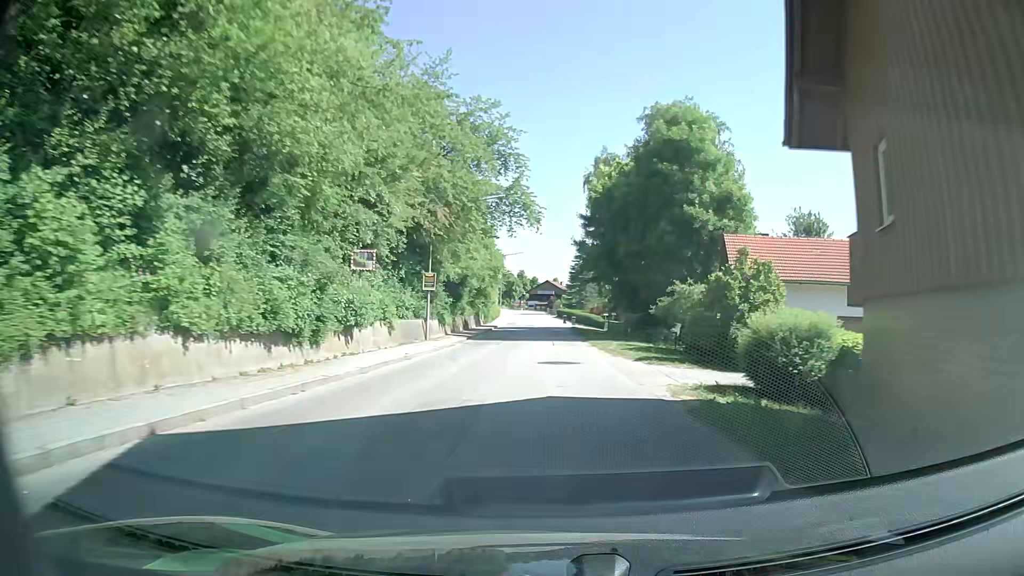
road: secondary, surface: asphalt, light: Day
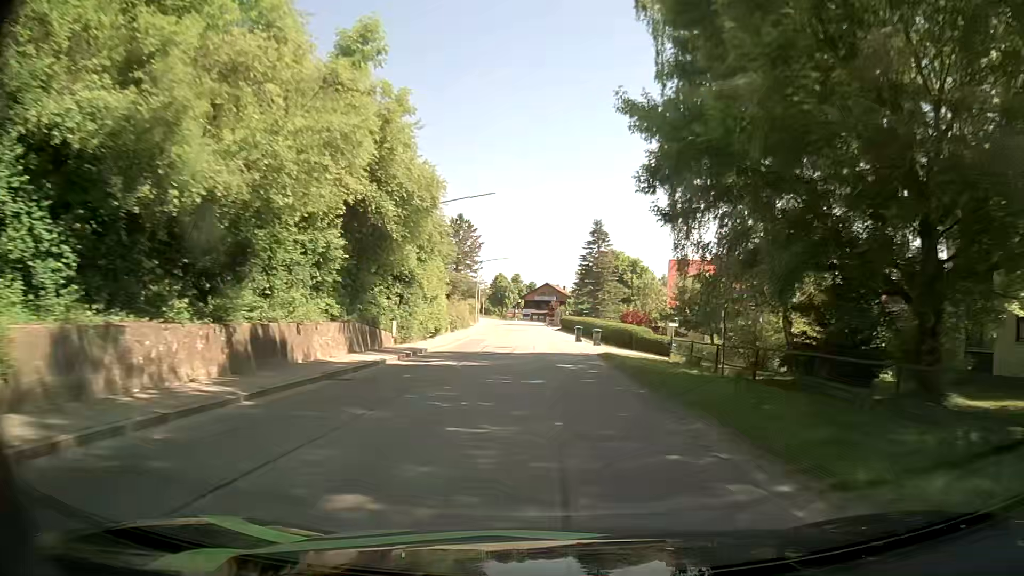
(-0.2, +38.2) m; 0°
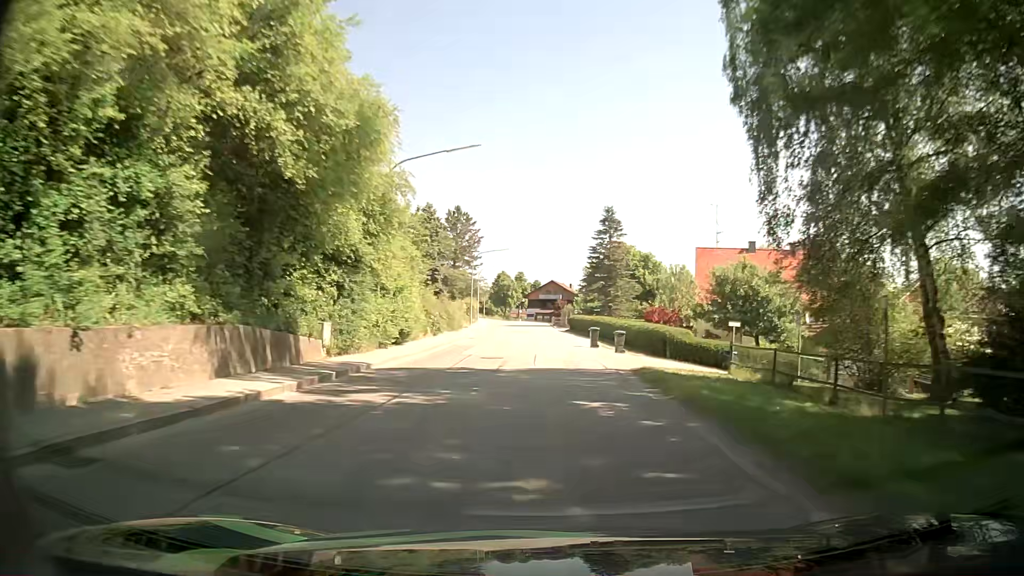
(-0.1, +9.7) m; -1°
(0, +10) (0, +20) (0, +30) (0, +40) (0, +50) (-1, +60) (-1, +70) (-1, +80) (-2, +90) (-3, +100) m
